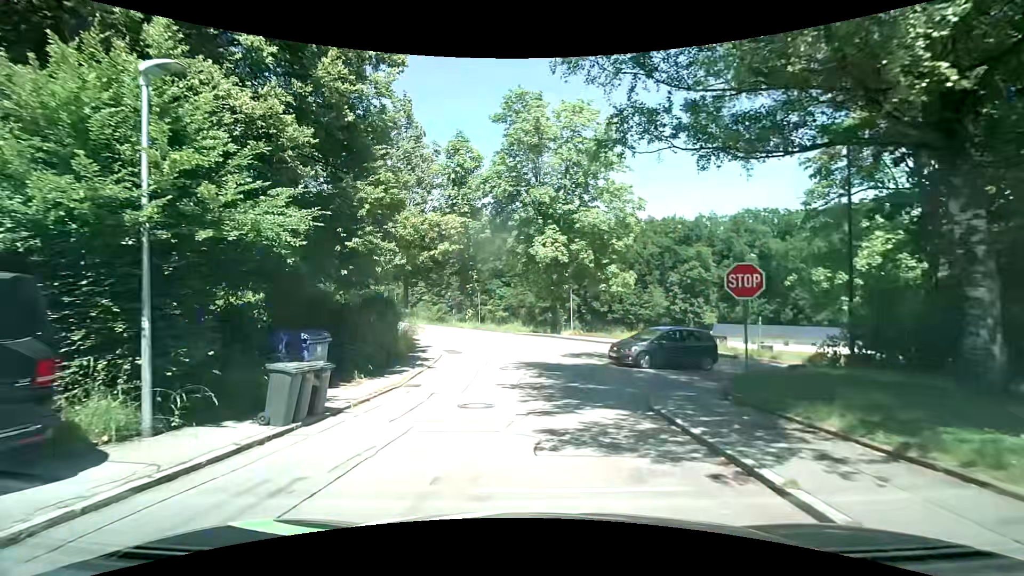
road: residential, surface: asphalt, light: Day
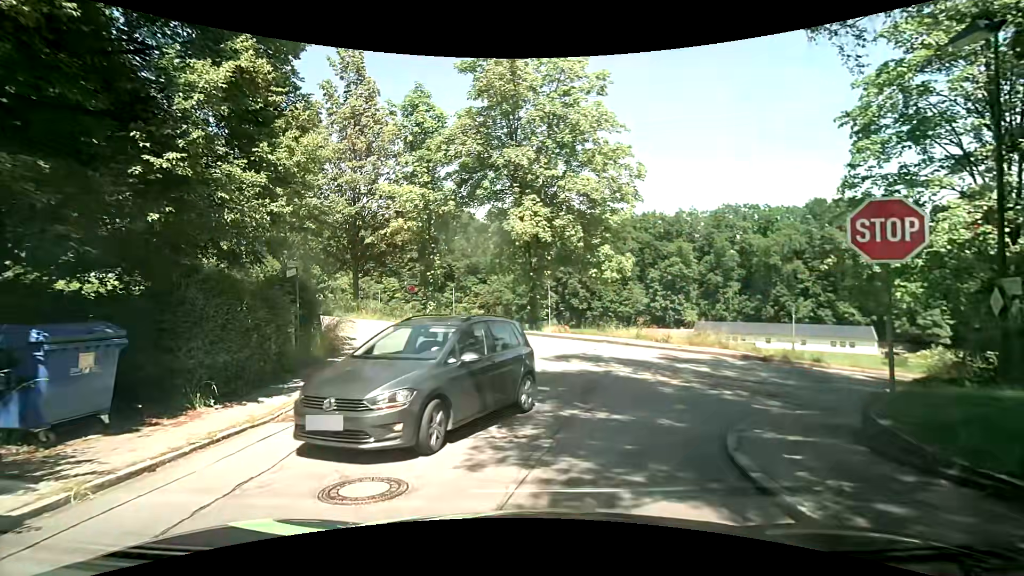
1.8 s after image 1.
(+0.1, +5.4) m; +5°
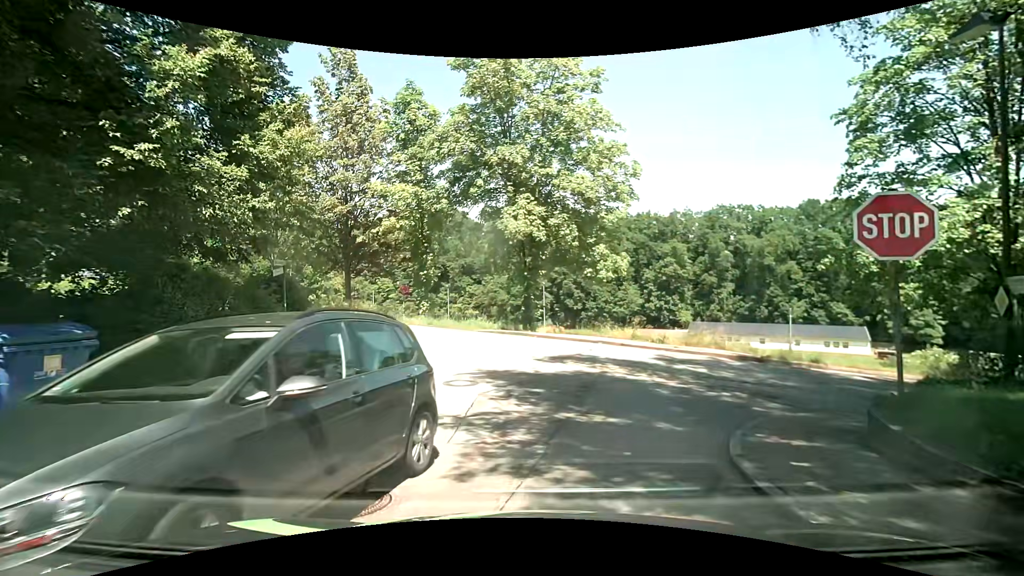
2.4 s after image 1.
(0.0, +0.3) m; 0°
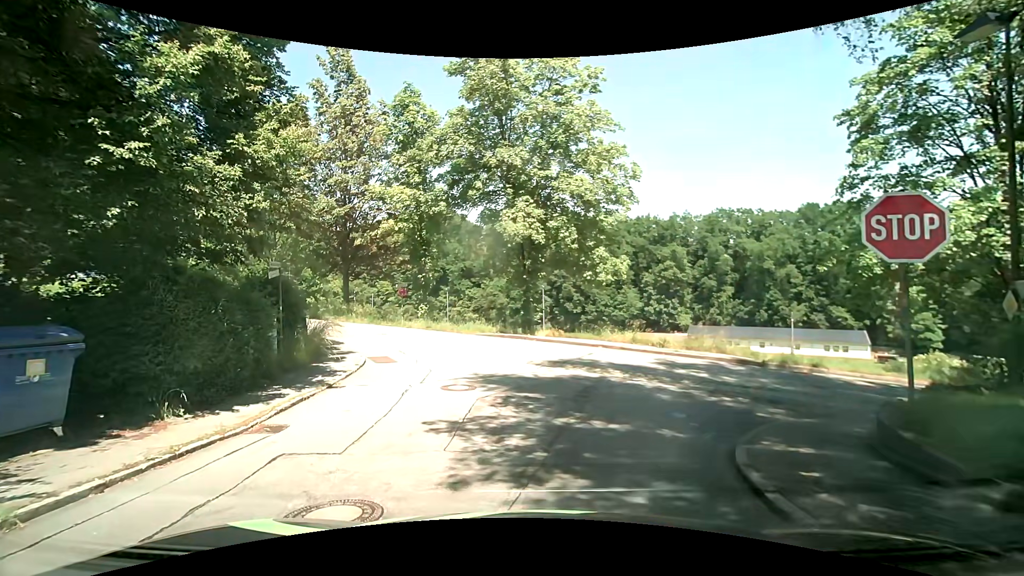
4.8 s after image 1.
(0.0, +0.3) m; 0°
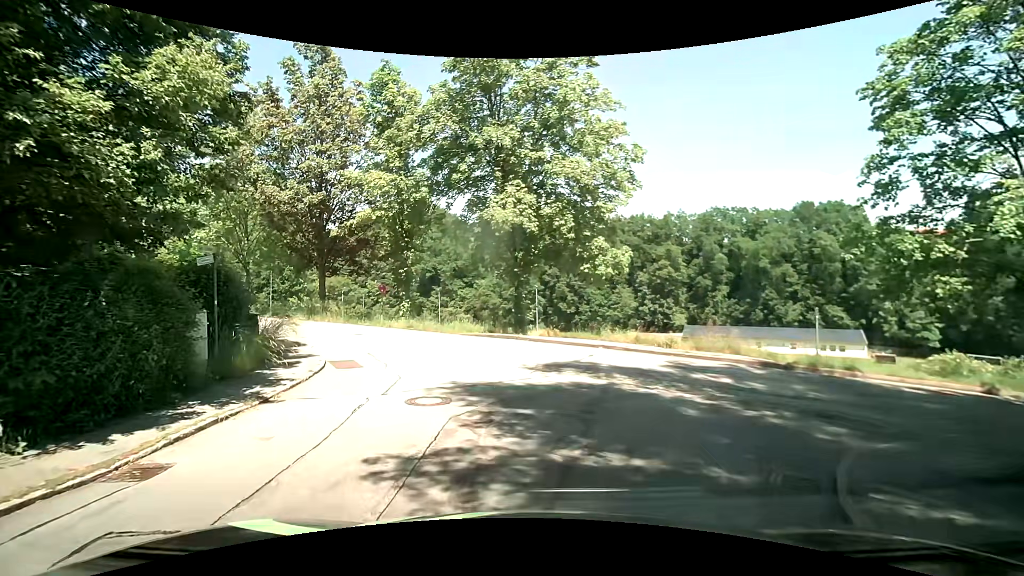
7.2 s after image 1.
(0.0, +2.4) m; +1°
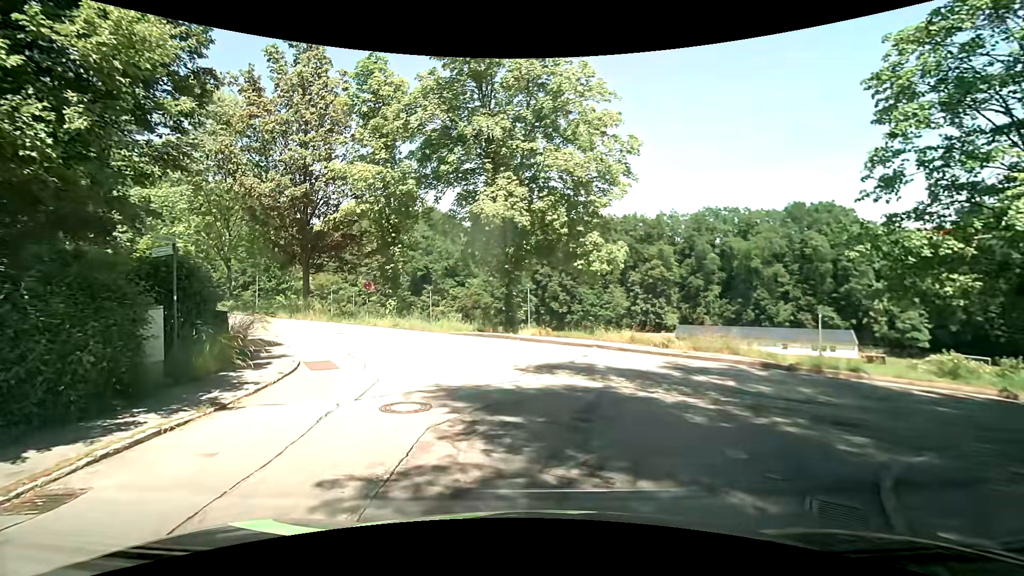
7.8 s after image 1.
(0.0, +0.9) m; +1°
